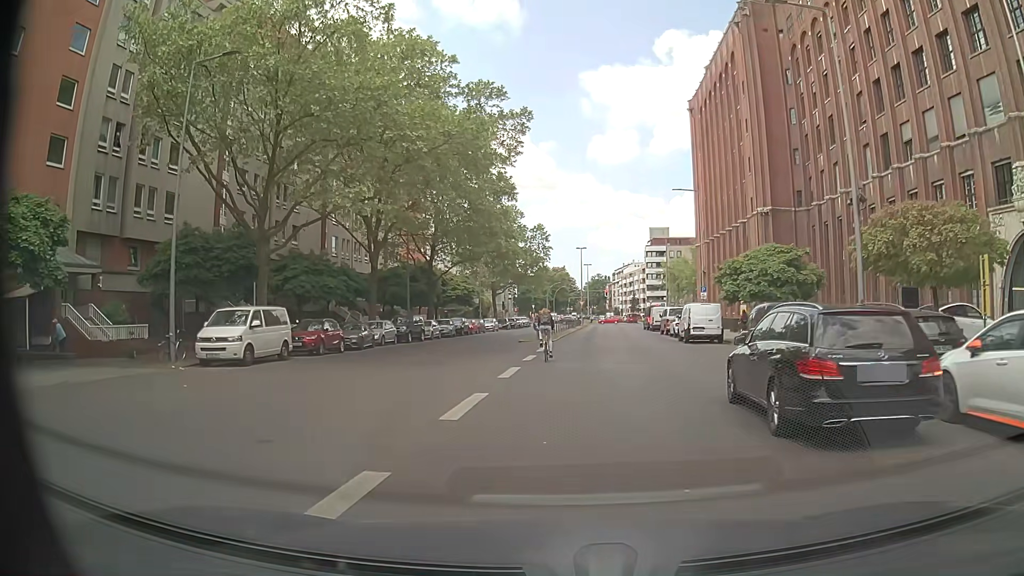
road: tertiary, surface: asphalt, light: Day
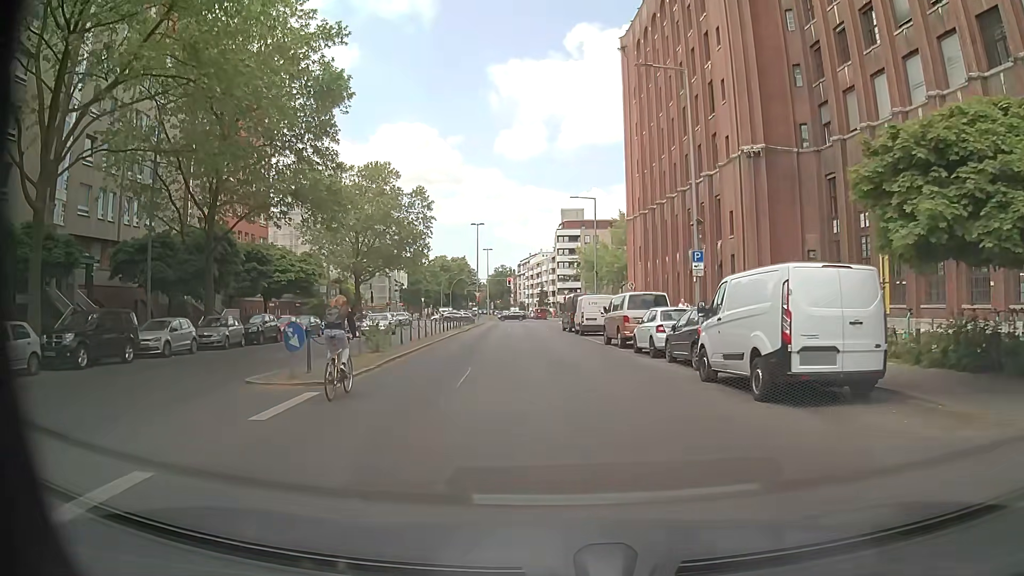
(+1.8, +24.5) m; +8°
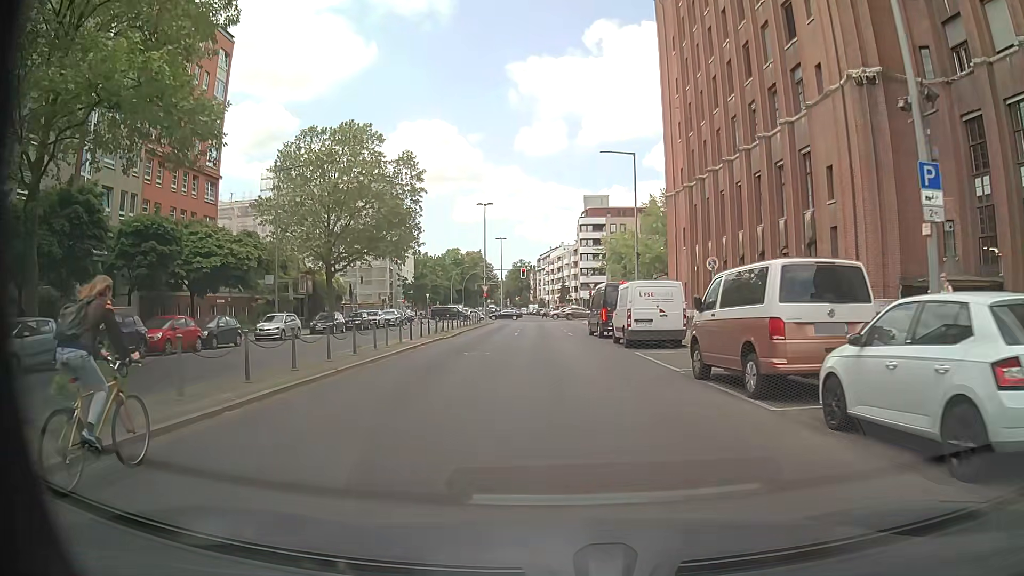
(0.0, +15.0) m; -1°
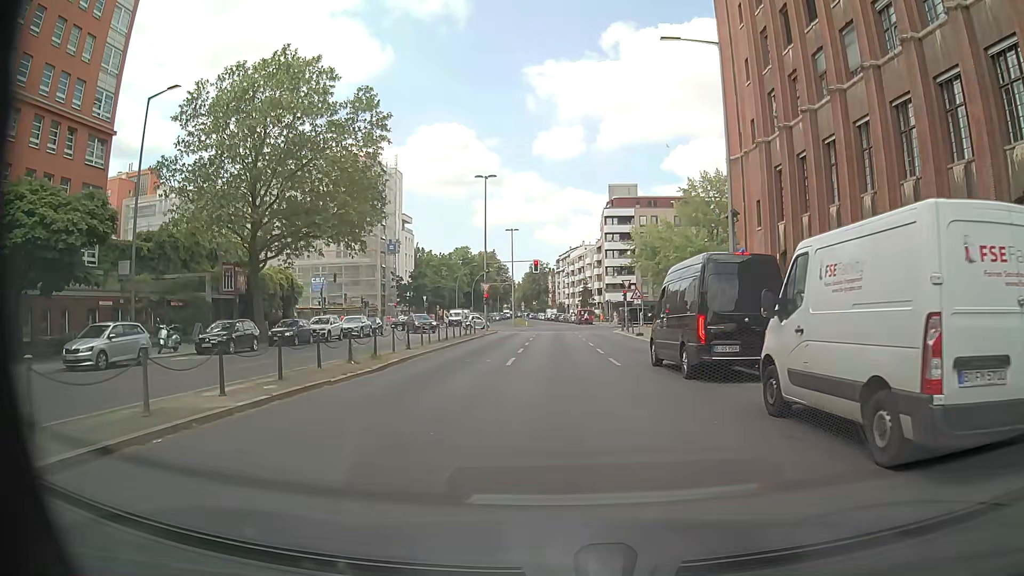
(-0.3, +17.5) m; -2°
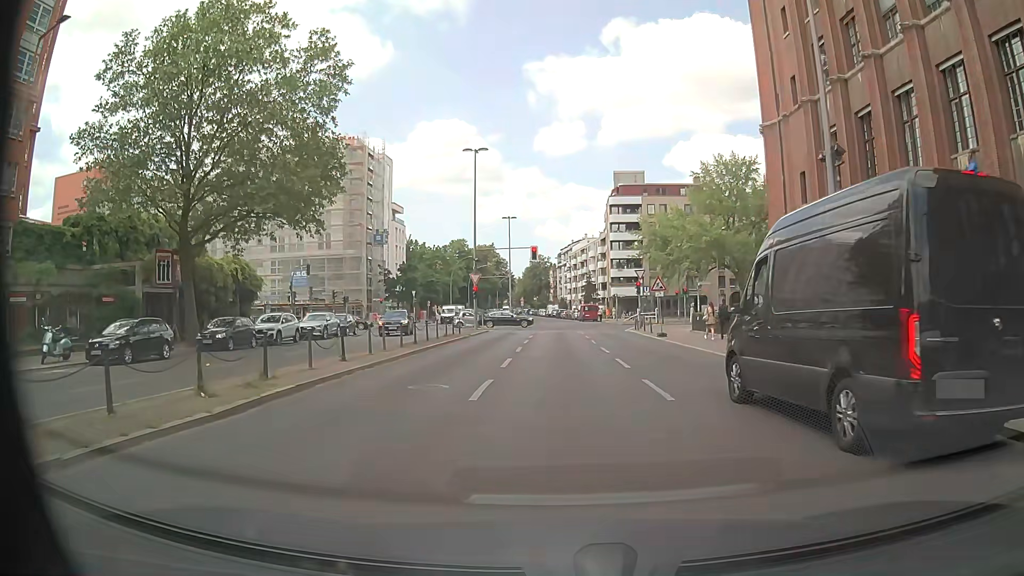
(0.0, +8.1) m; +1°
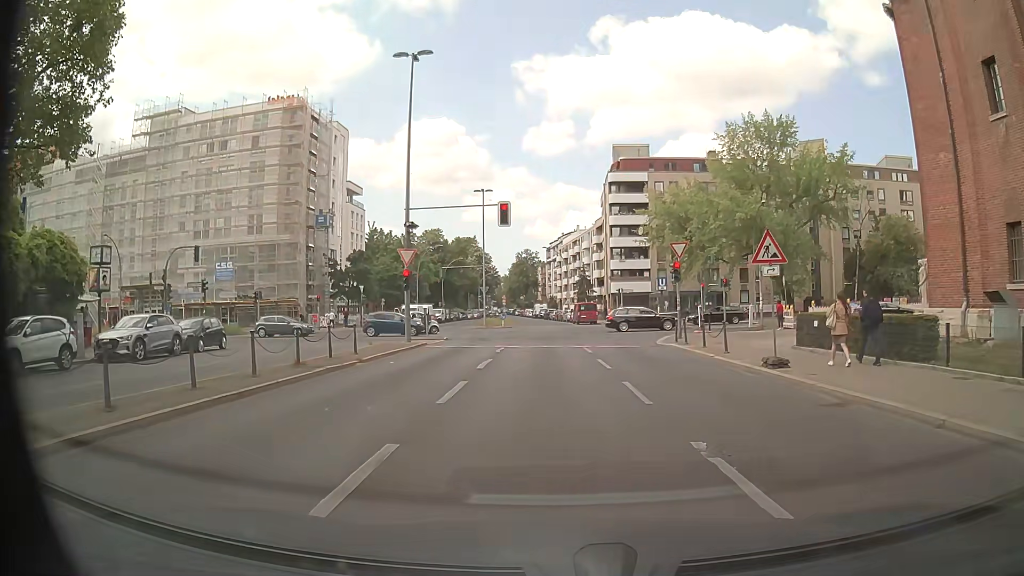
(-0.2, +18.6) m; 0°
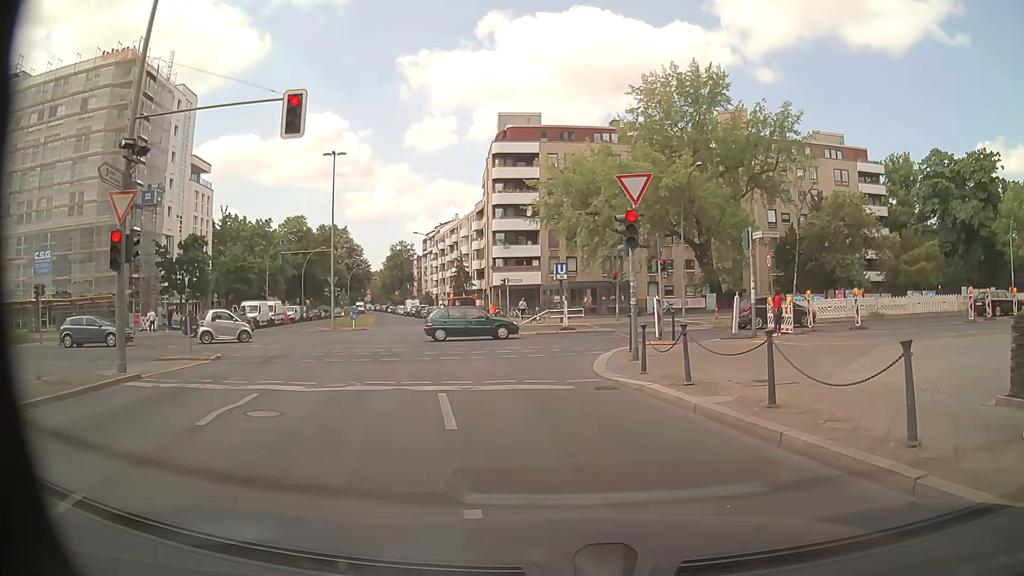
(+0.6, +14.0) m; +11°
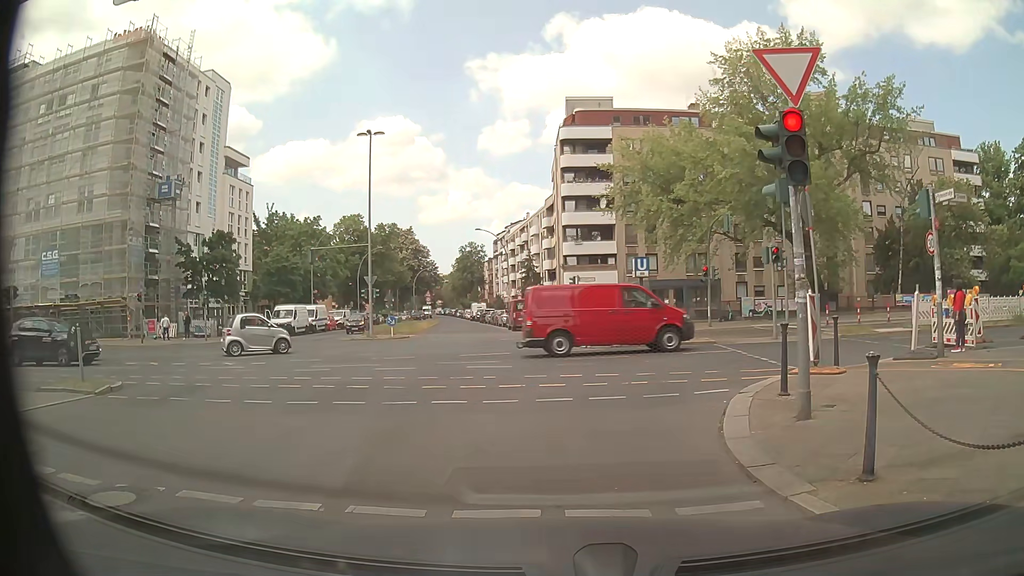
(+0.1, +7.4) m; -2°
